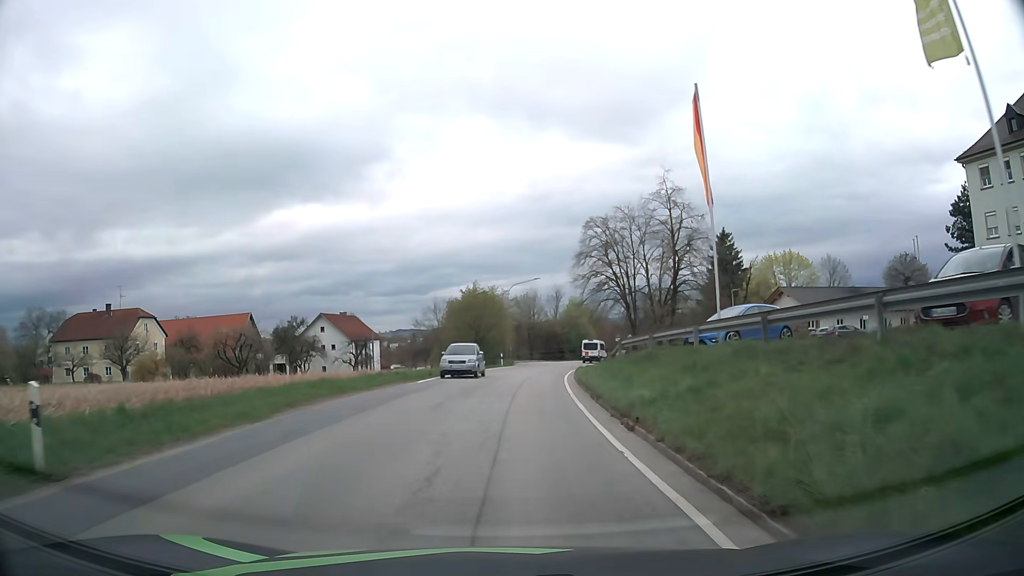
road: secondary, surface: asphalt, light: Day
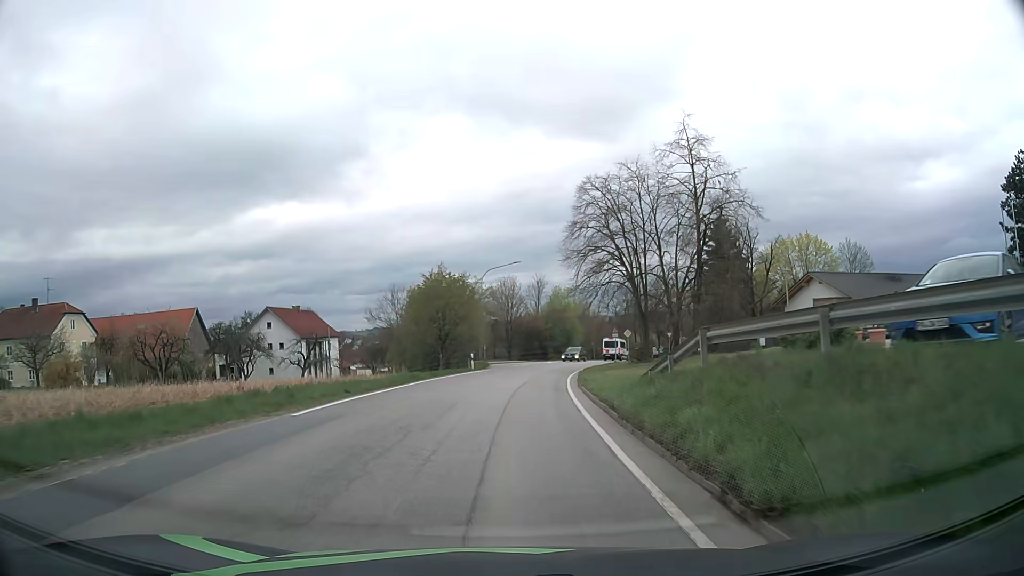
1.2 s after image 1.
(+0.3, +13.0) m; +2°
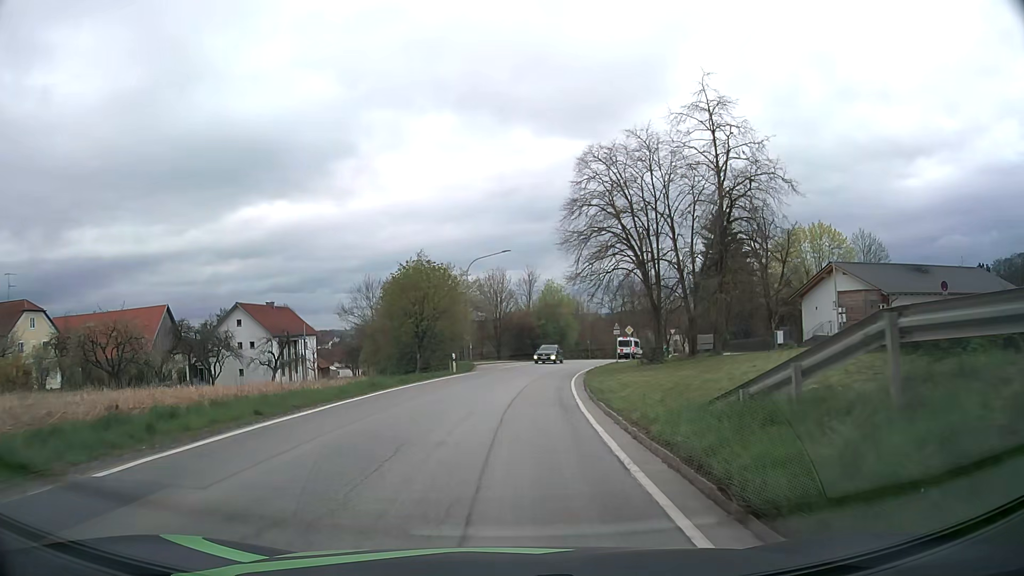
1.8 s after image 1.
(0.0, +6.6) m; +1°
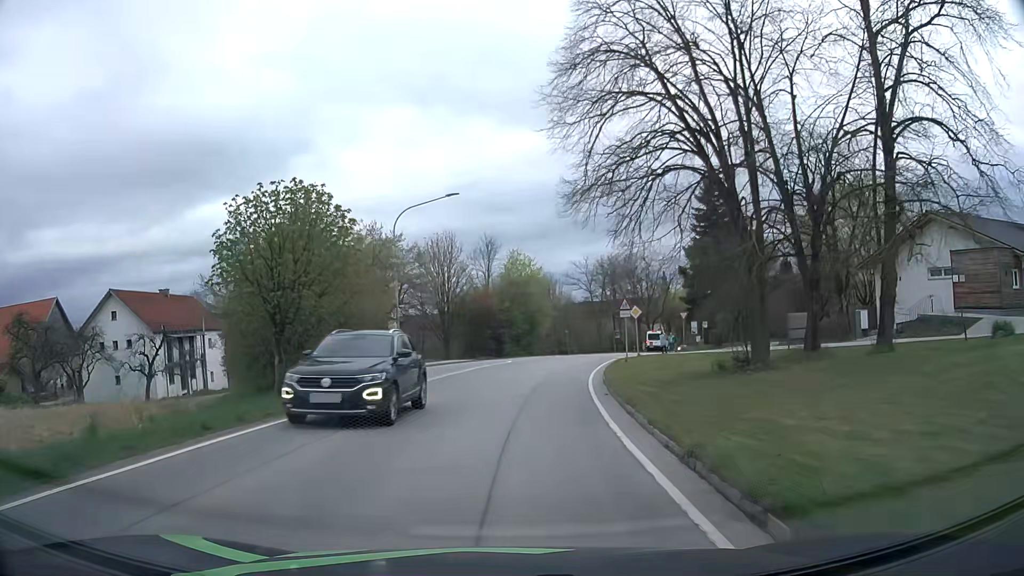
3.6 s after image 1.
(+0.4, +19.4) m; +3°
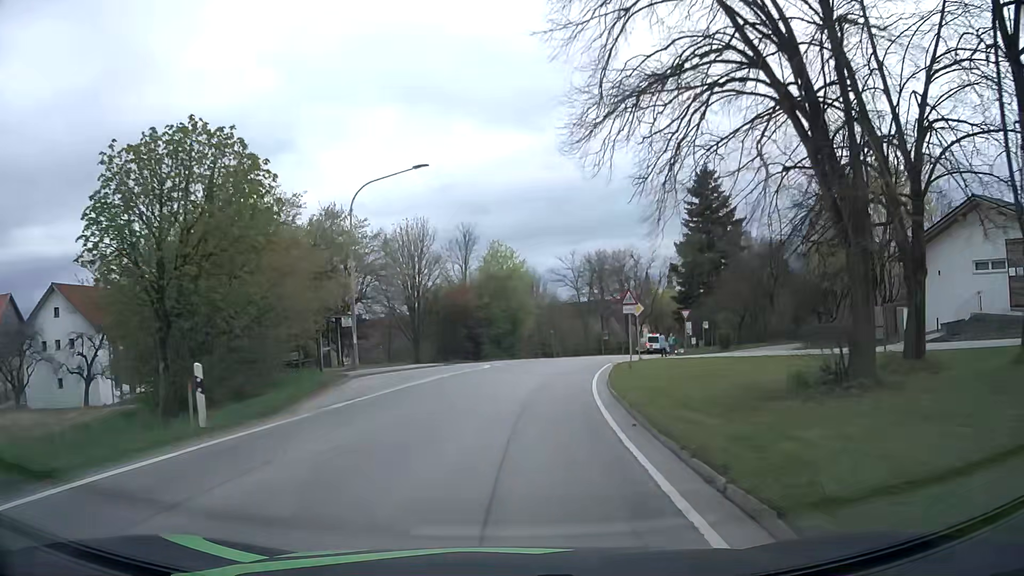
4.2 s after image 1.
(+0.1, +6.3) m; +2°
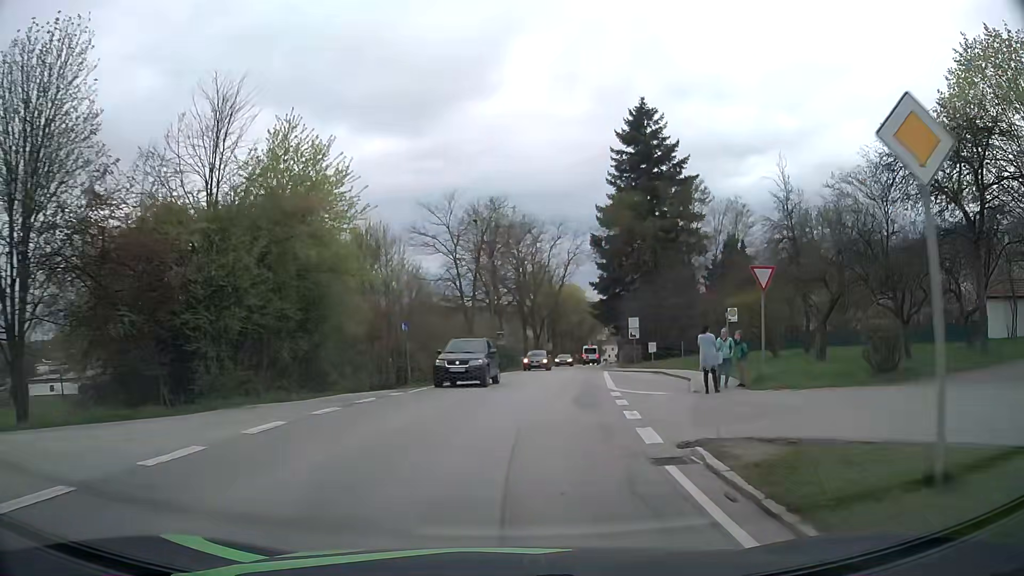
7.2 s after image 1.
(+2.4, +31.0) m; +11°
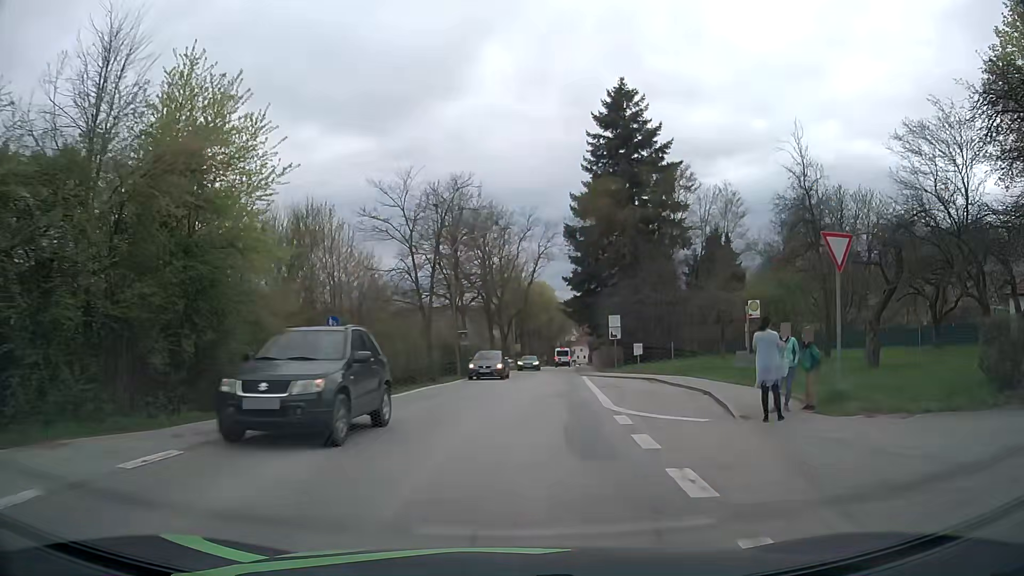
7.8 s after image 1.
(+0.1, +6.1) m; +2°
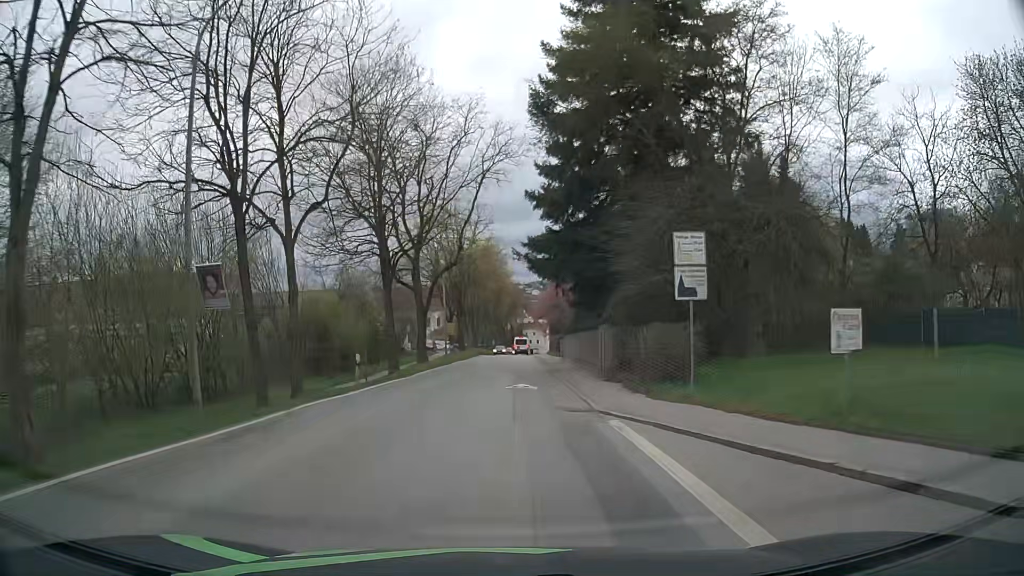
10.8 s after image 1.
(+1.9, +29.8) m; +4°
(0, +10) (0, +20) (0, +30) (+1, +40) (+1, +50) (+1, +60) (+1, +70) (+2, +80) (+2, +90) (+2, +100) m
